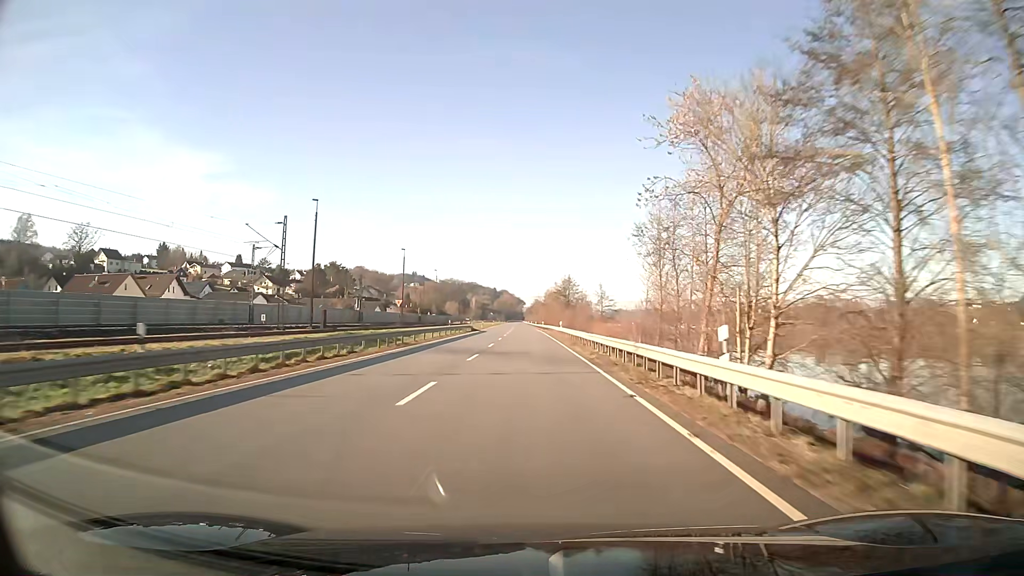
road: unclassified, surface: asphalt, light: Day
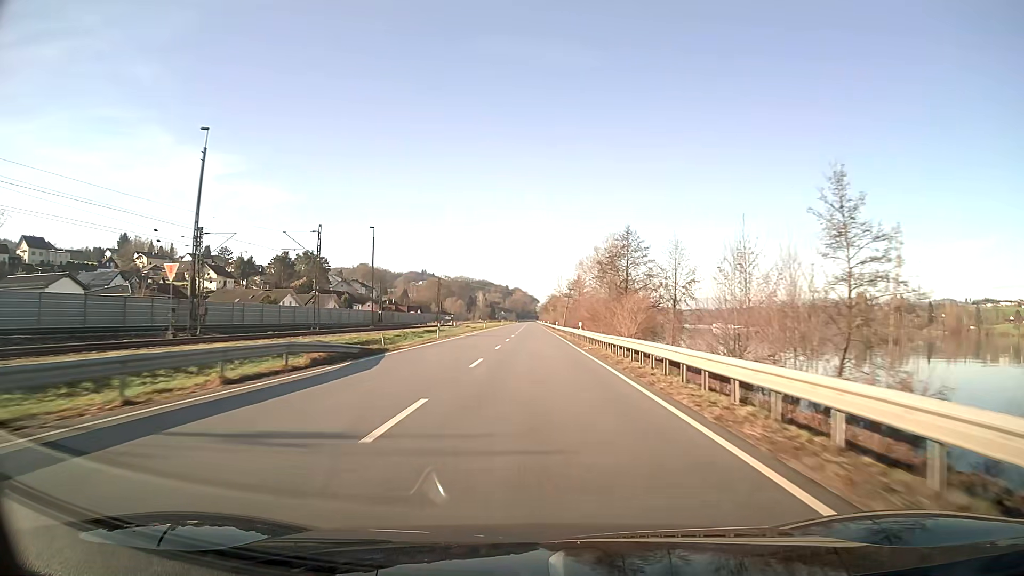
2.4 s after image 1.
(-0.7, +63.8) m; -1°
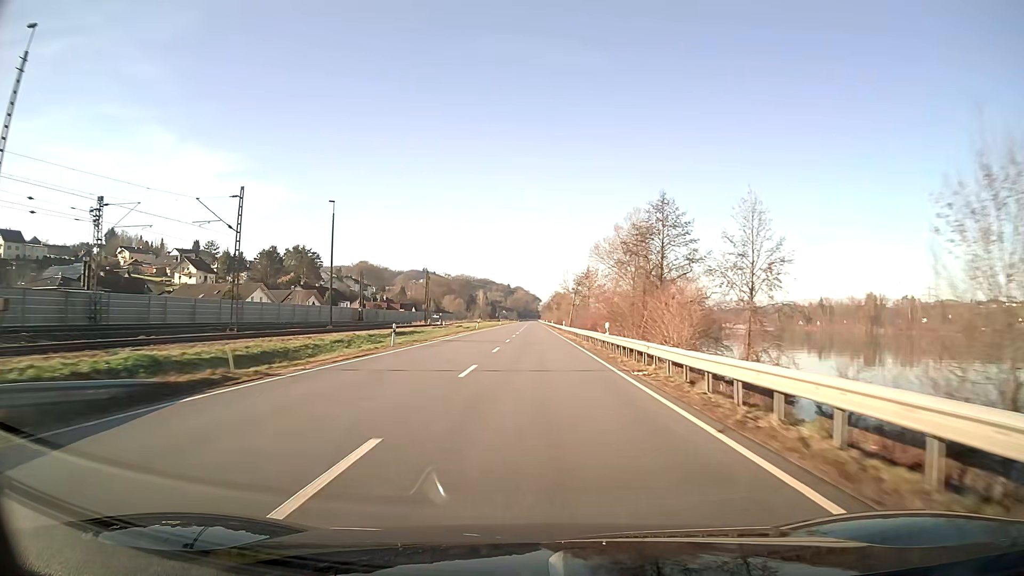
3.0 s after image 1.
(0.0, +15.9) m; 0°
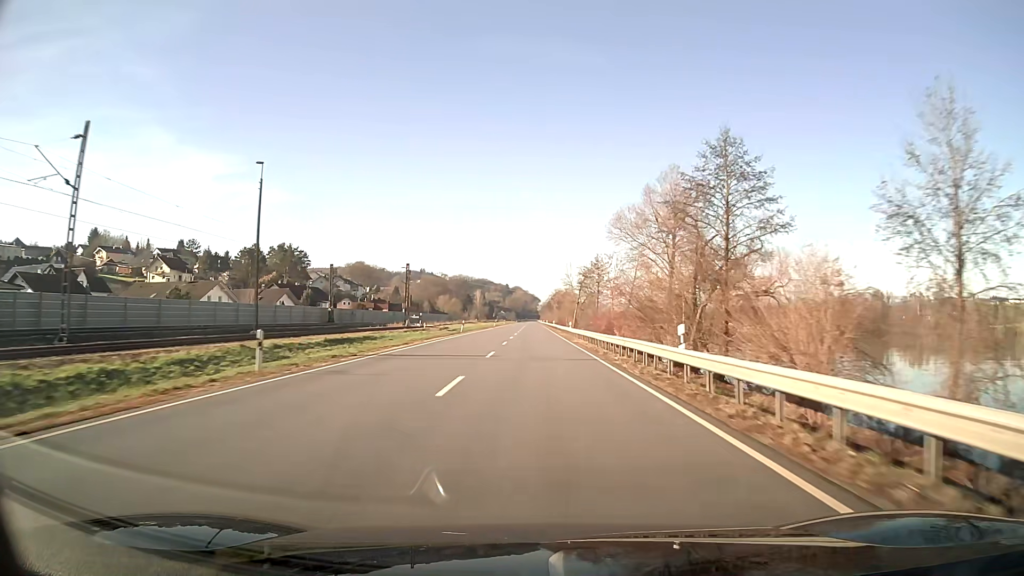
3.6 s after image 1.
(0.0, +15.9) m; 0°
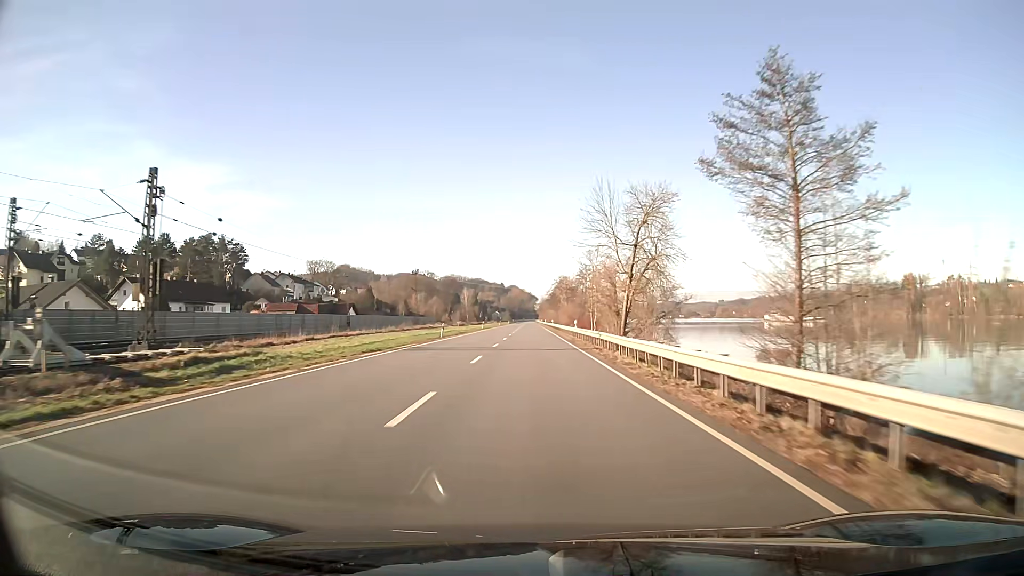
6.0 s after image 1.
(+0.1, +63.9) m; 0°
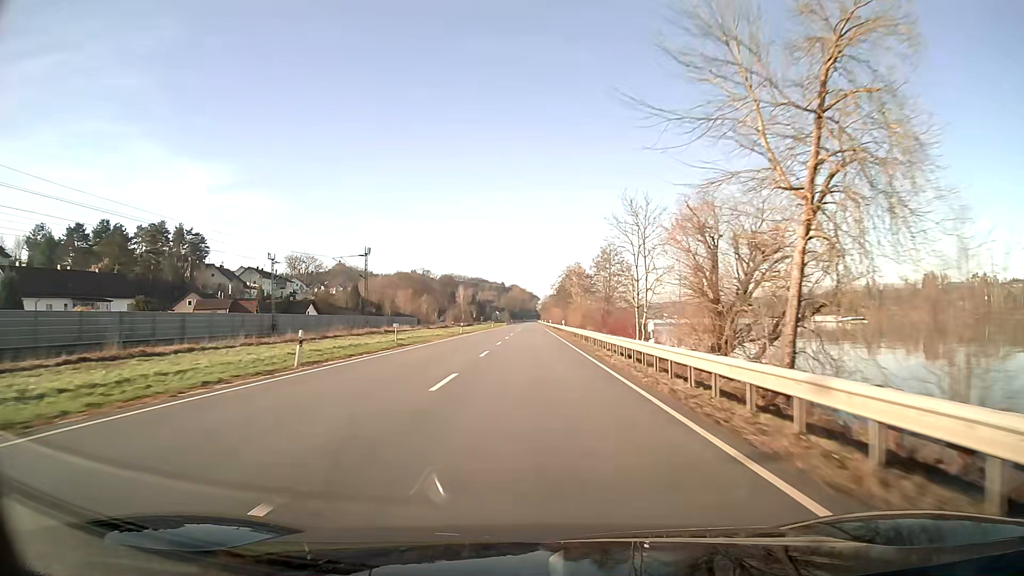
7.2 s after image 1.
(0.0, +31.9) m; 0°
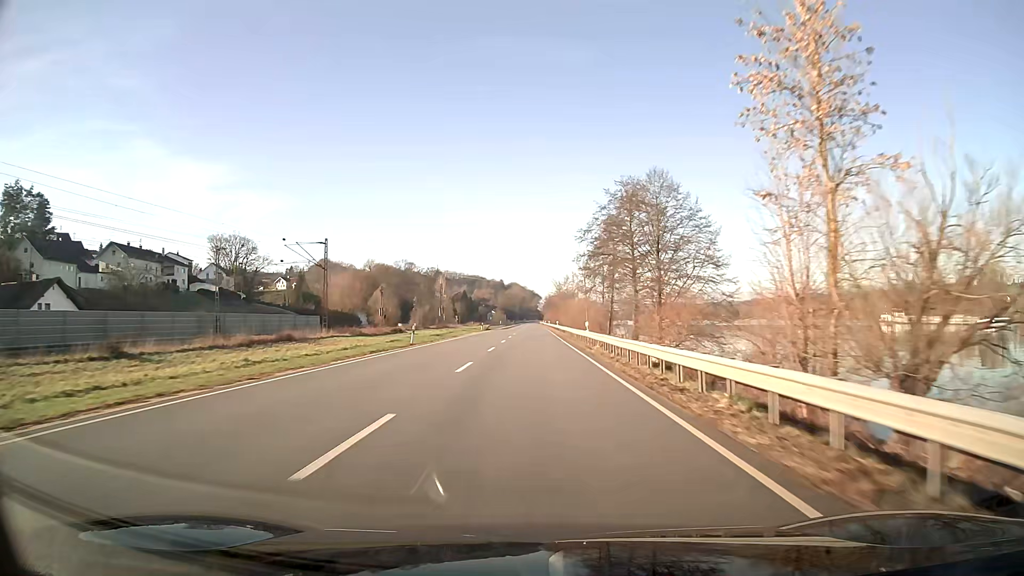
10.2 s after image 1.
(0.0, +79.8) m; 0°
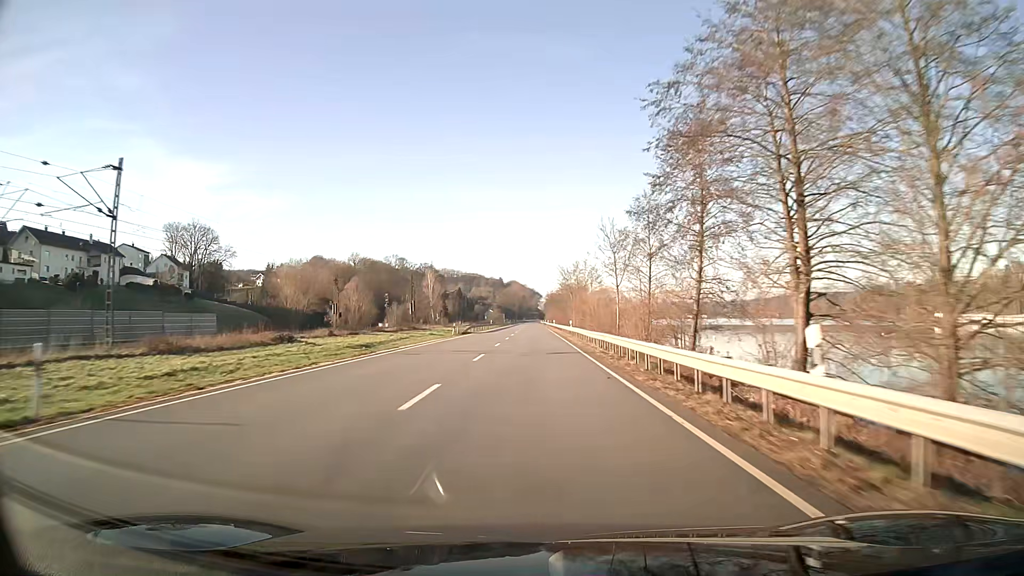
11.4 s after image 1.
(0.0, +31.9) m; 0°
